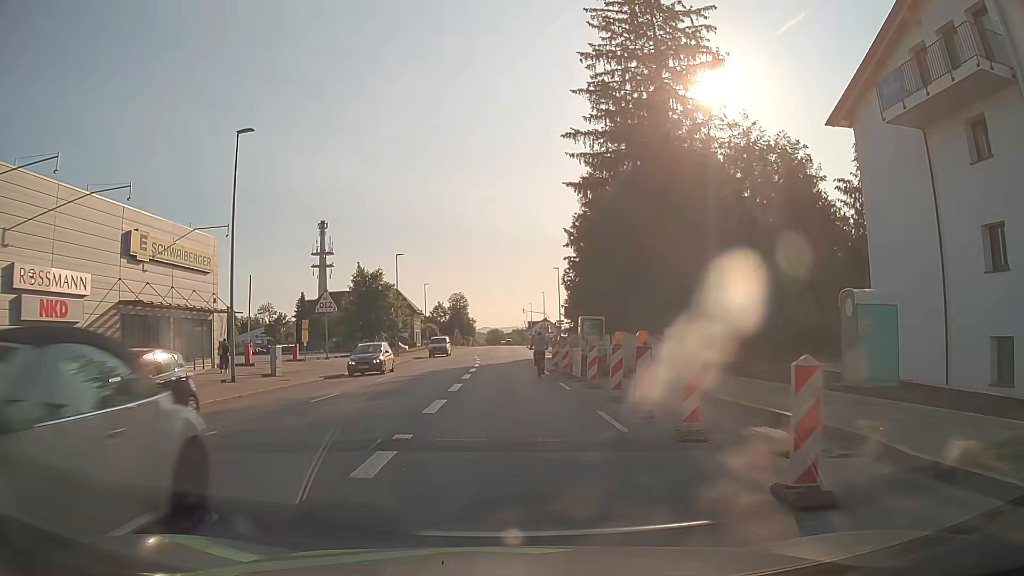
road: tertiary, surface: asphalt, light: Day
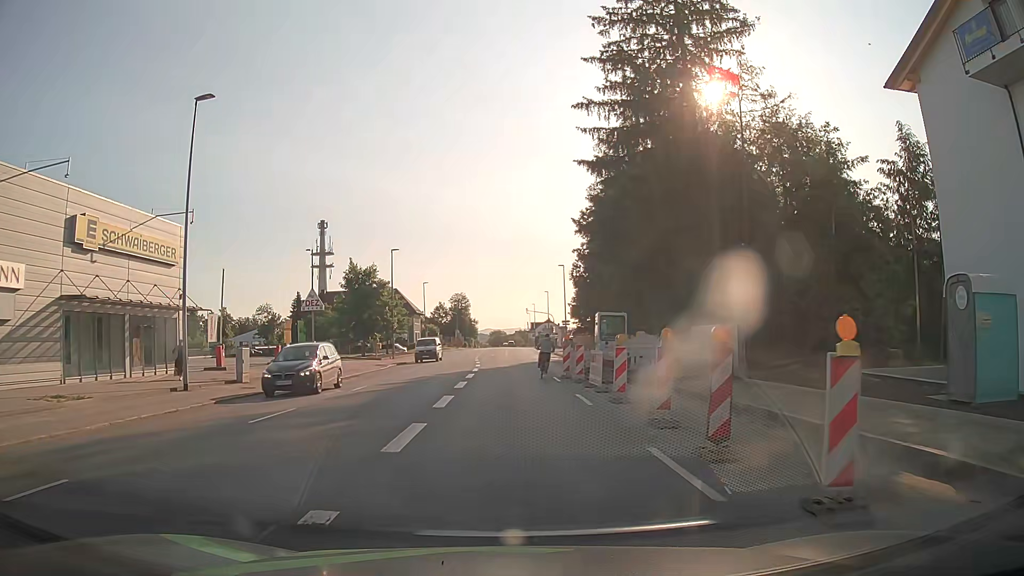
(0.0, +4.5) m; 0°
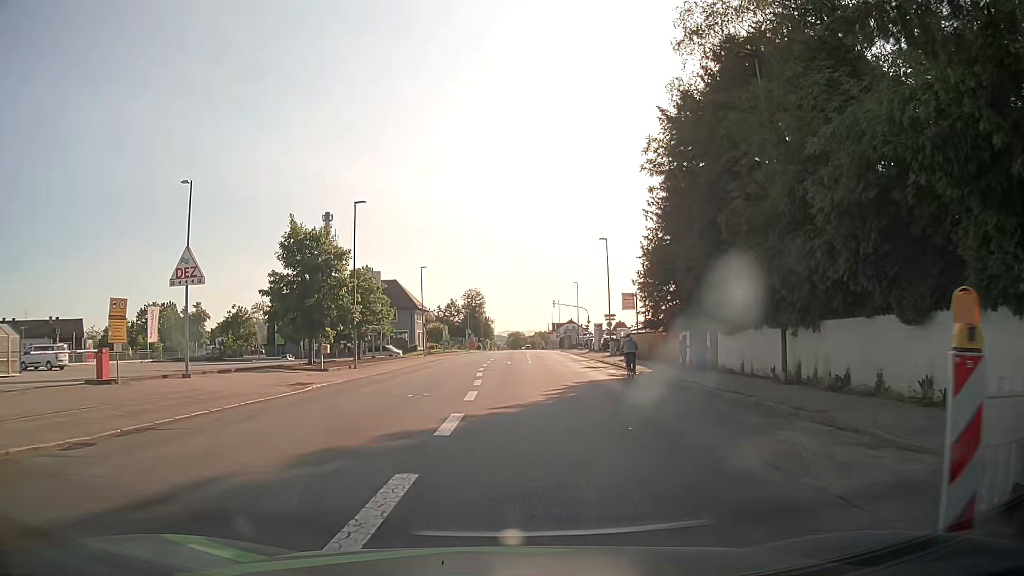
(-0.2, +22.4) m; -1°
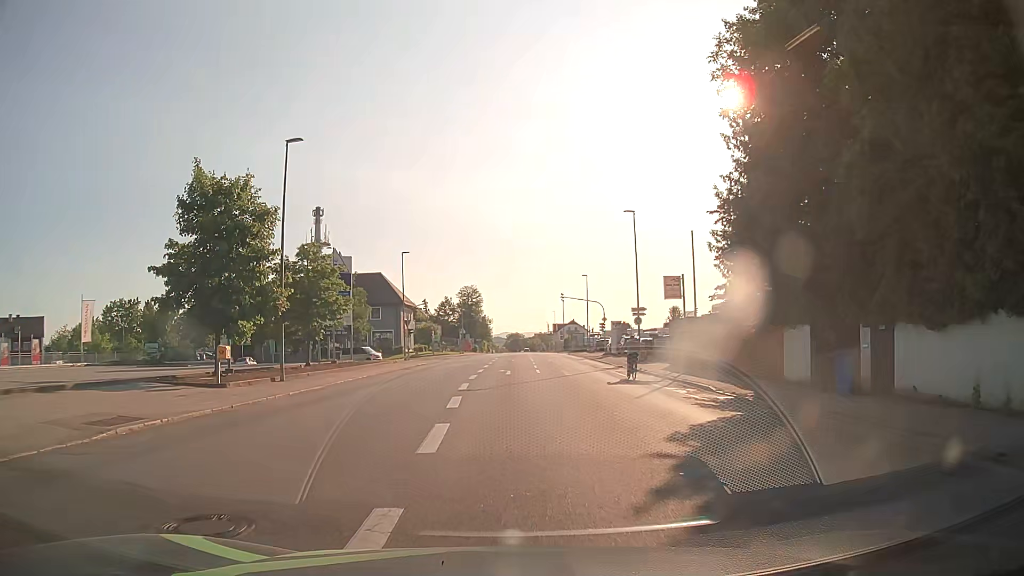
(-0.2, +13.6) m; 0°
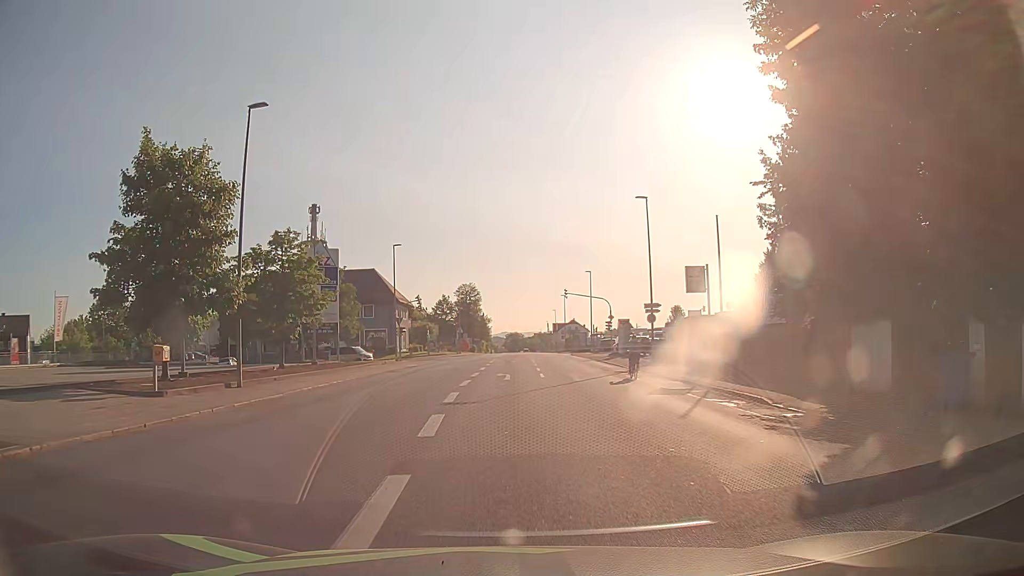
(0.0, +4.6) m; -1°
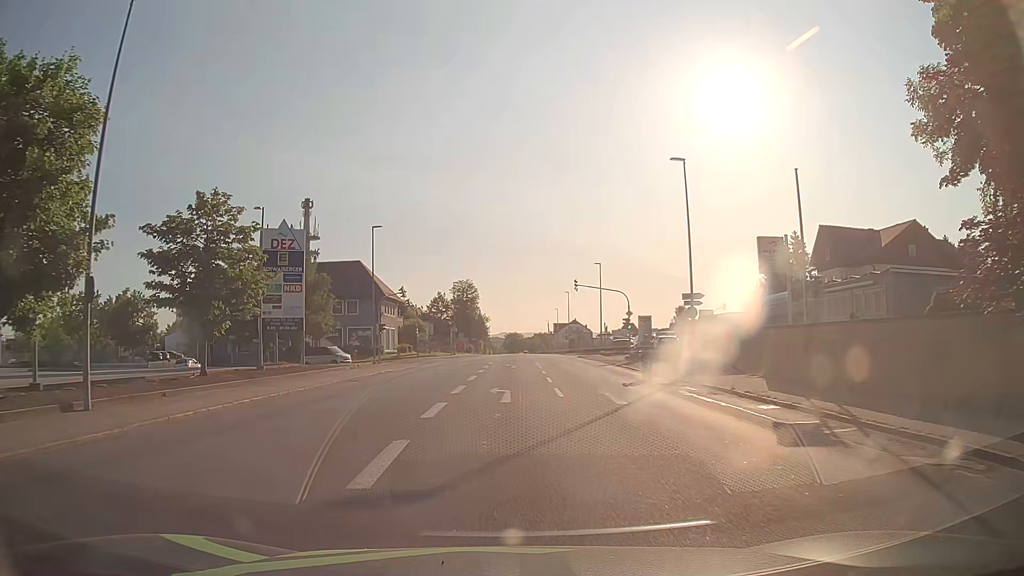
(+0.1, +9.5) m; +1°
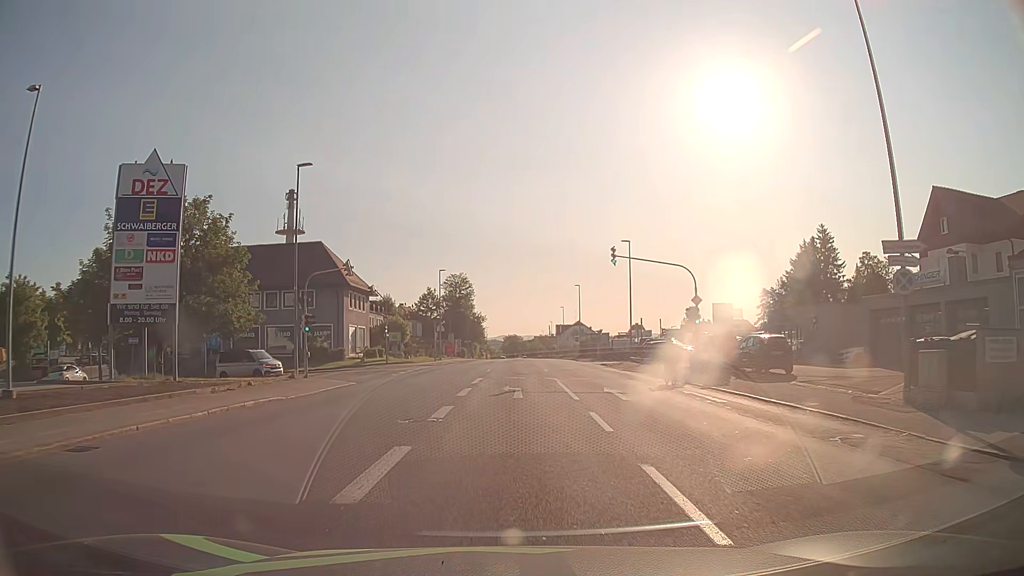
(0.0, +18.8) m; 0°
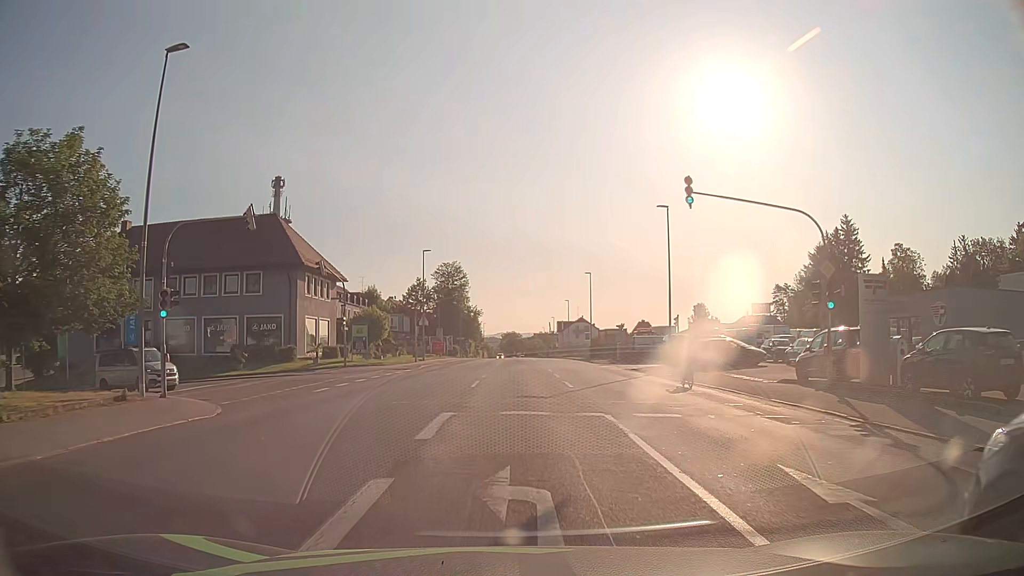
(+0.1, +14.2) m; 0°
